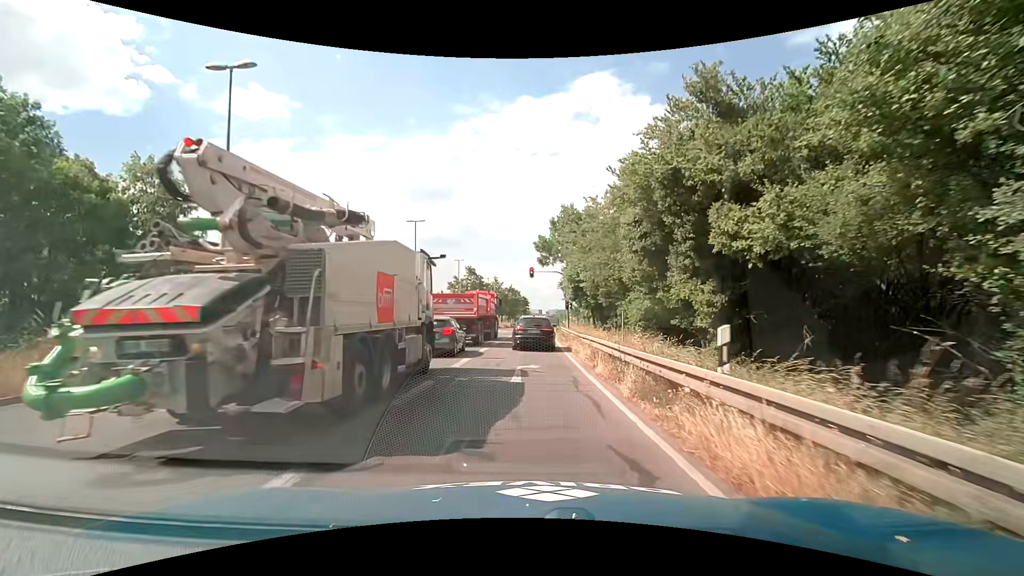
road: primary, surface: asphalt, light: Day
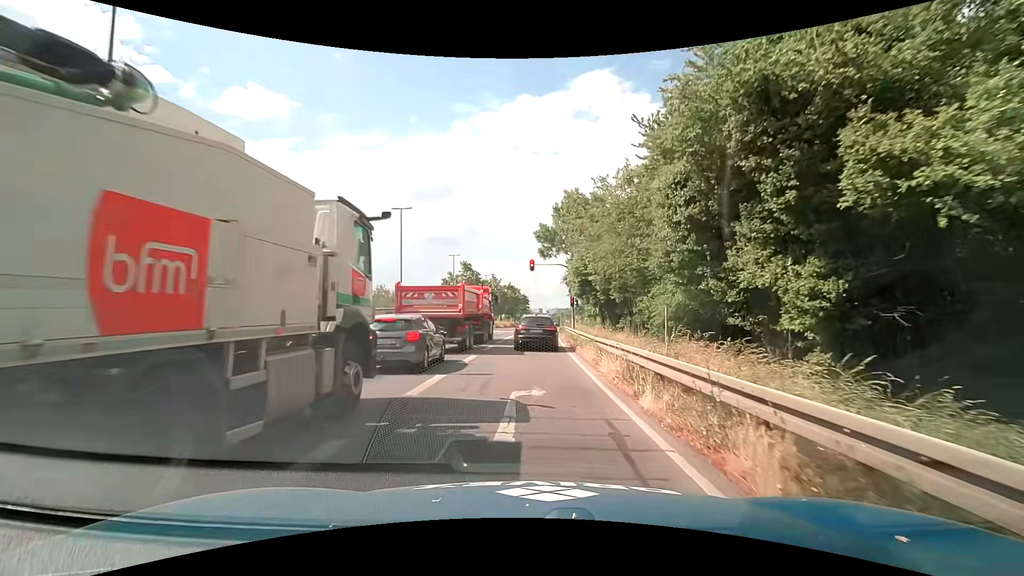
(+0.1, +5.0) m; 0°
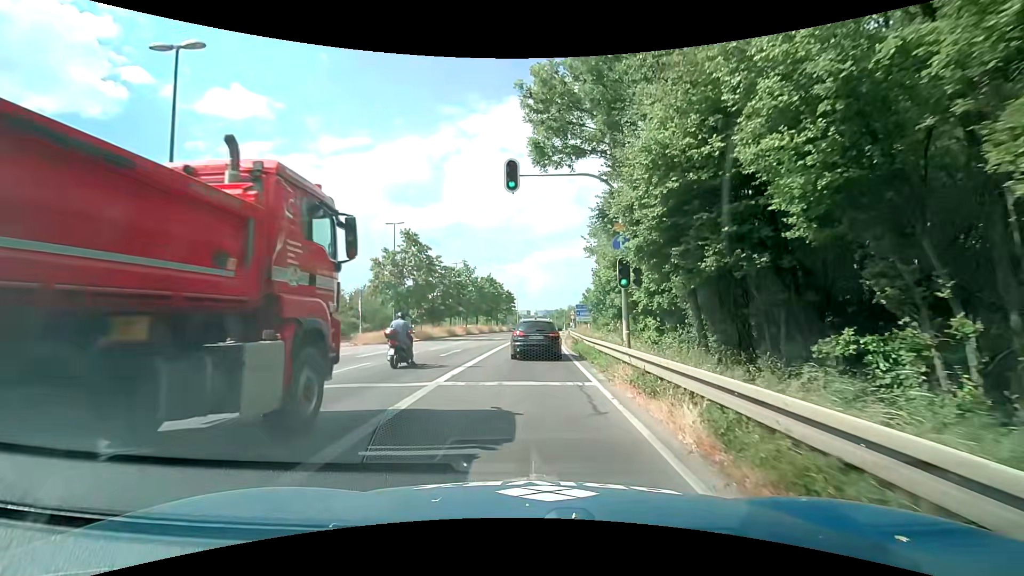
(+0.4, +25.1) m; +1°
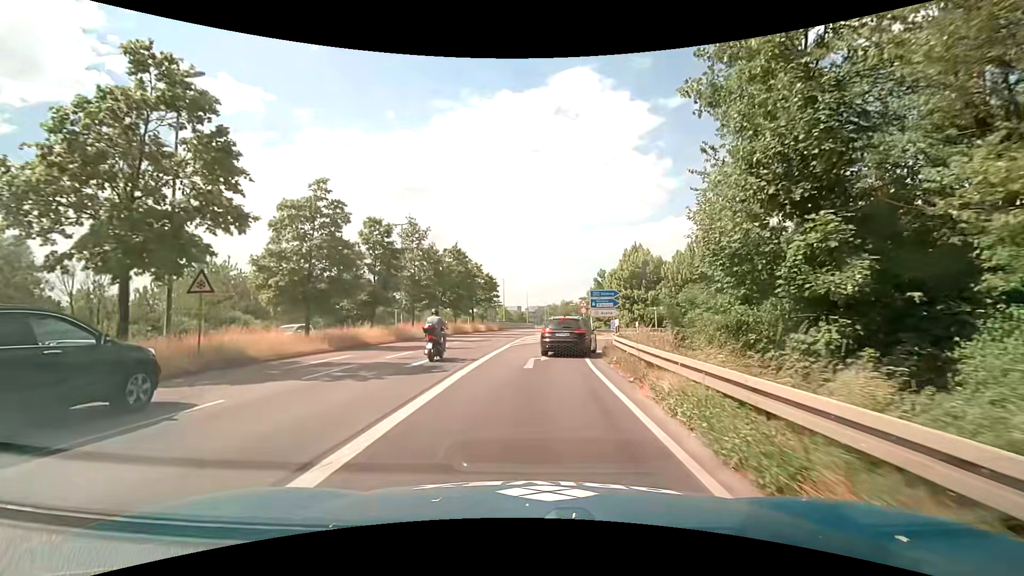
(+0.8, +26.7) m; +3°
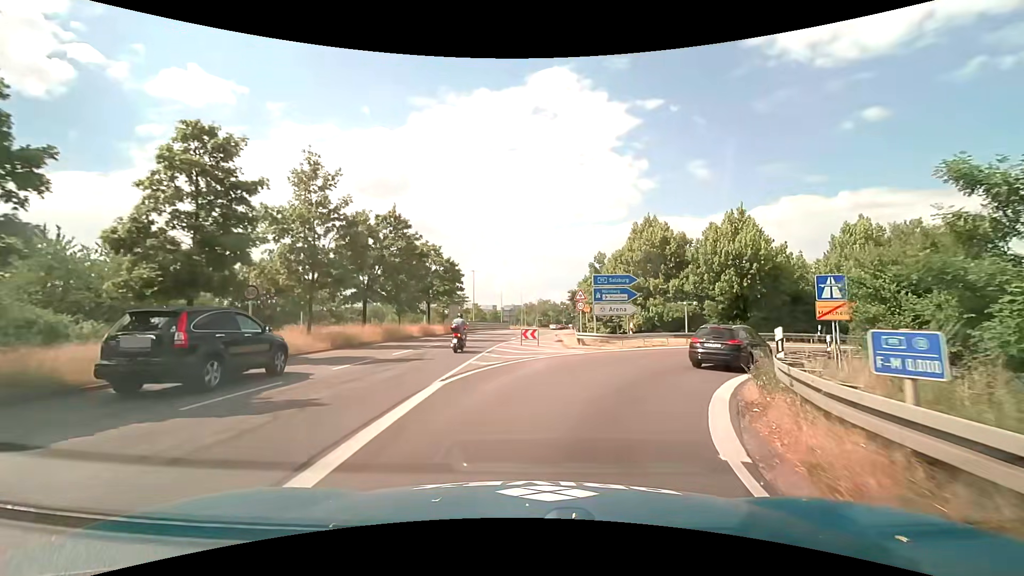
(+0.1, +15.7) m; +3°
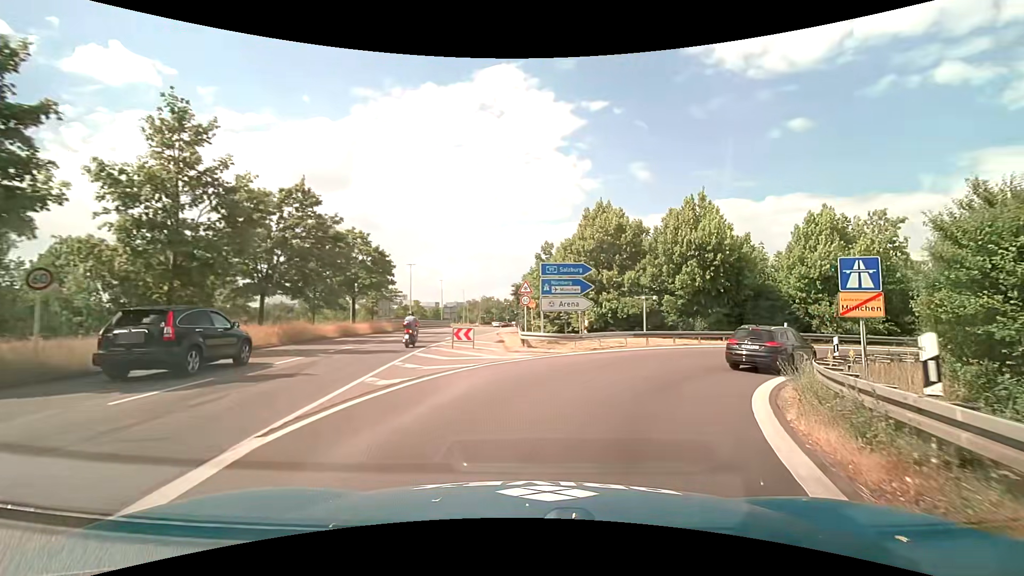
(+0.2, +5.1) m; +6°
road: motorway_link
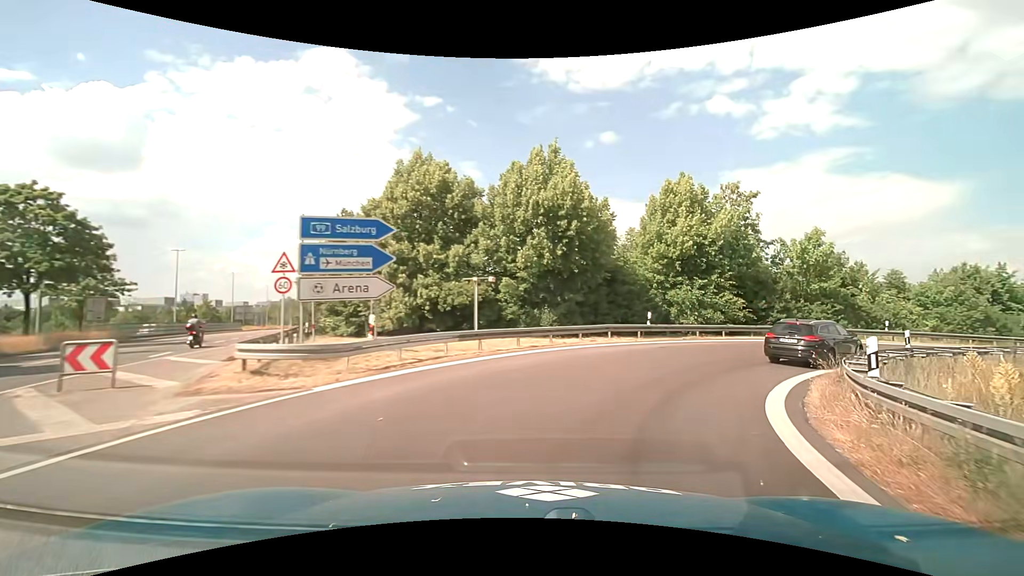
(+1.6, +10.2) m; +19°
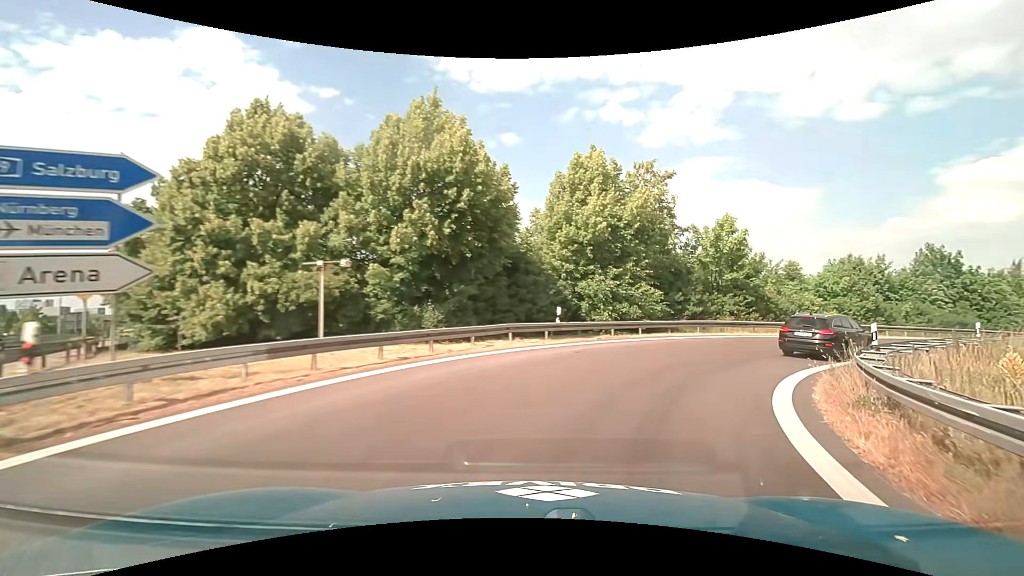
(+0.5, +5.4) m; +11°
(+2, +10) (+7, +18) (+15, +25) (+23, +30) (+32, +34) (+41, +39) (+50, +43) (+59, +48) (+68, +53) (+76, +58) m
